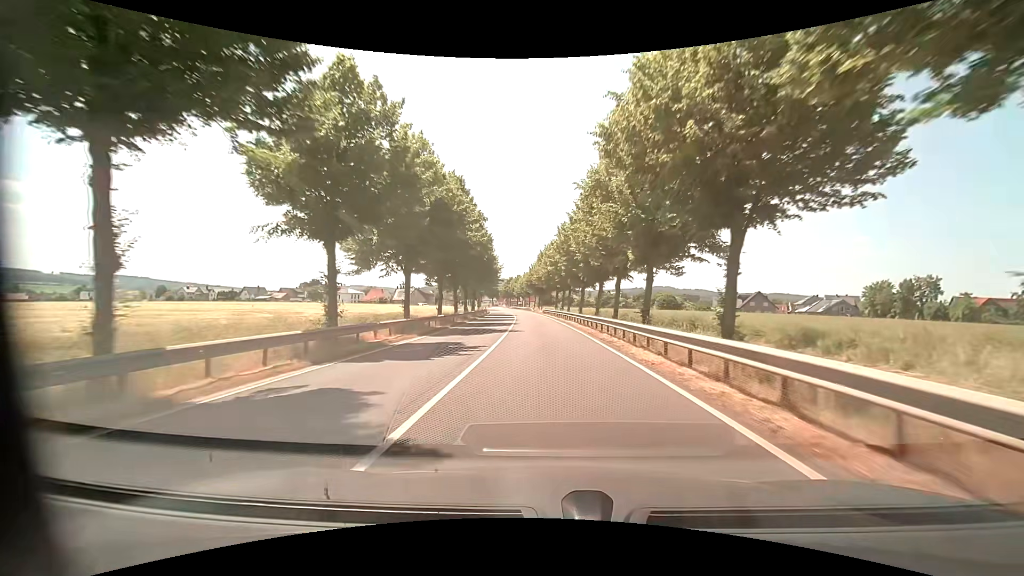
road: primary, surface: asphalt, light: Day
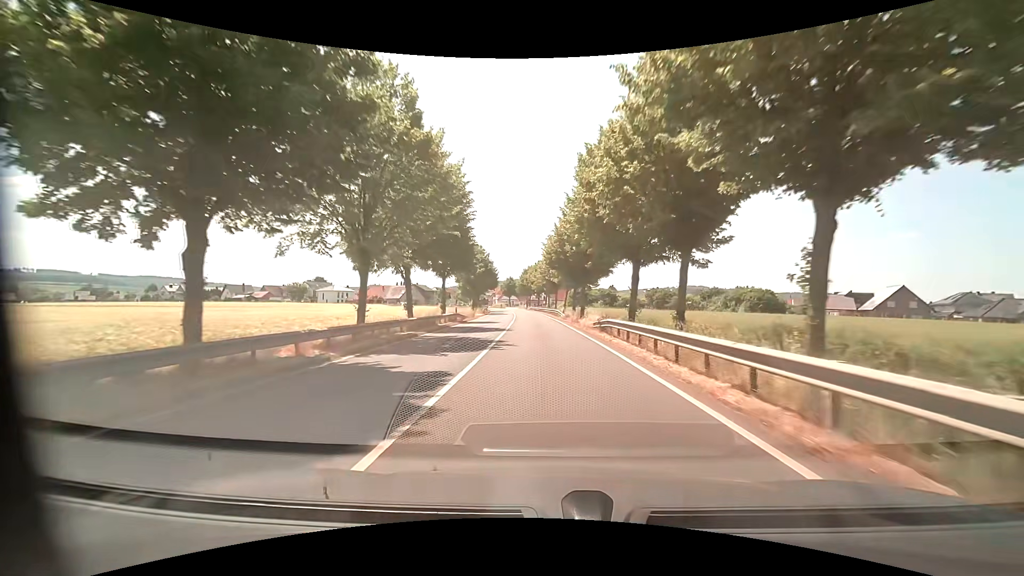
(-1.4, +49.0) m; -3°
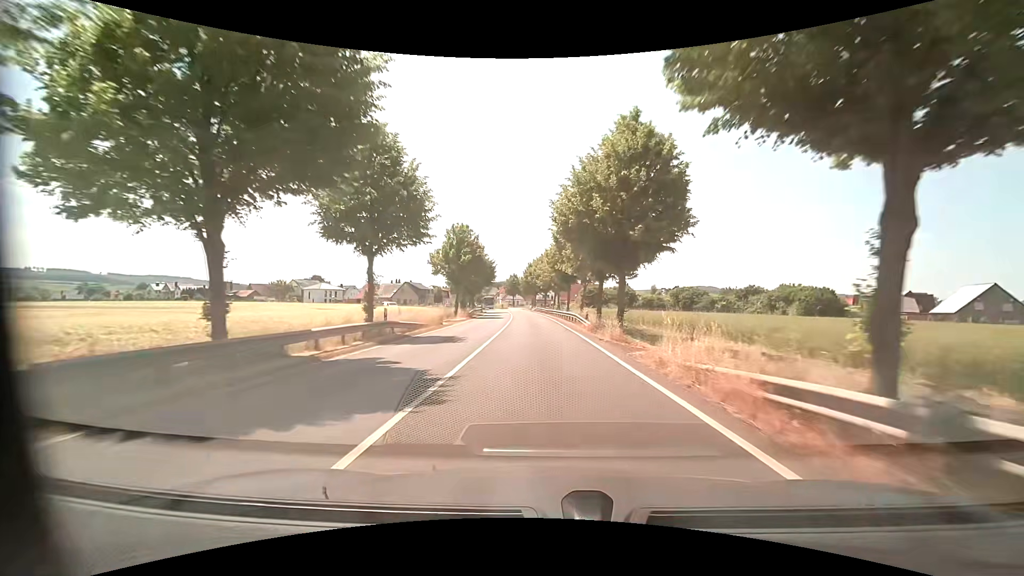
(-0.1, +18.7) m; -1°
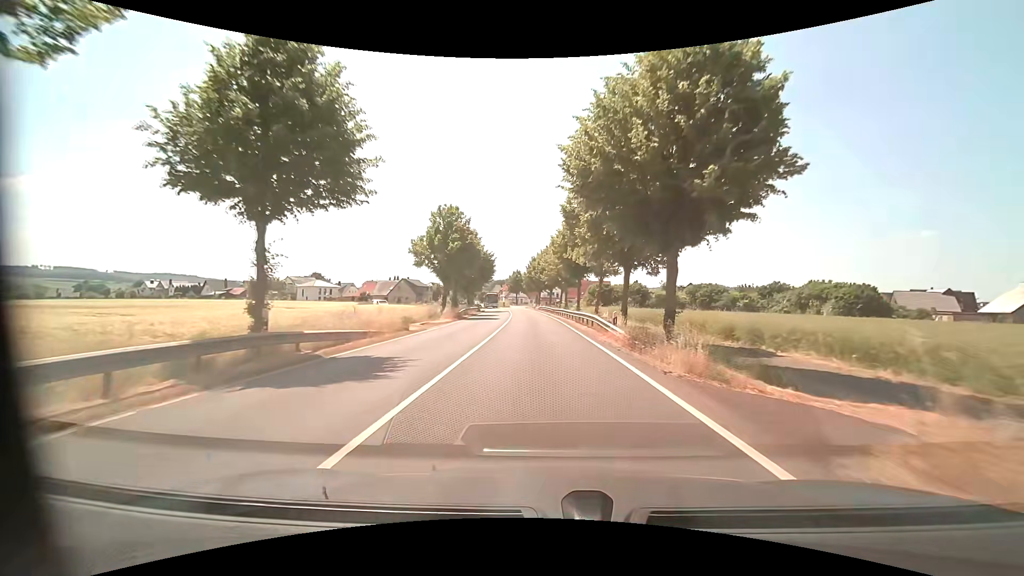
(0.0, +9.0) m; 0°
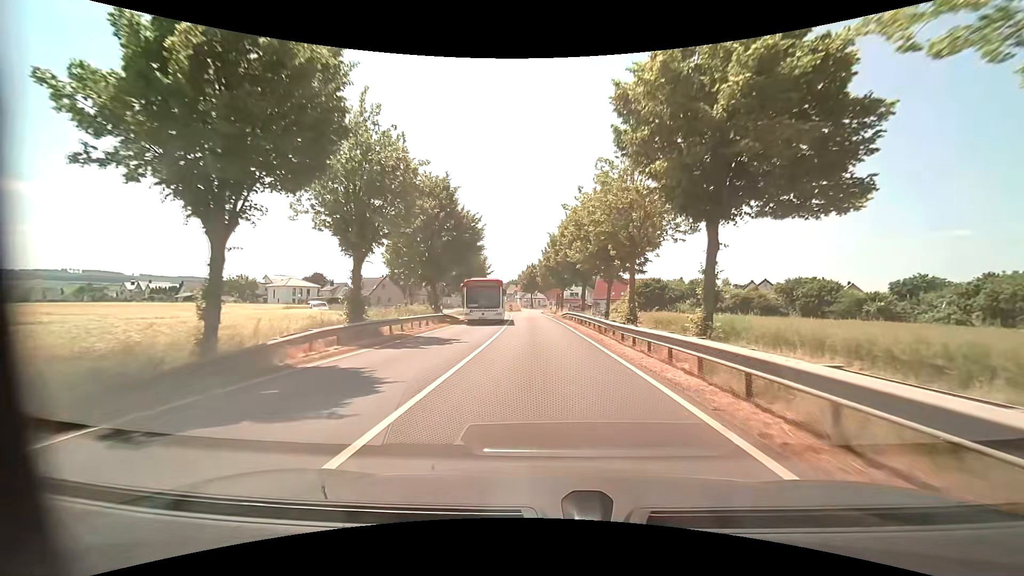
(-0.9, +32.4) m; -3°
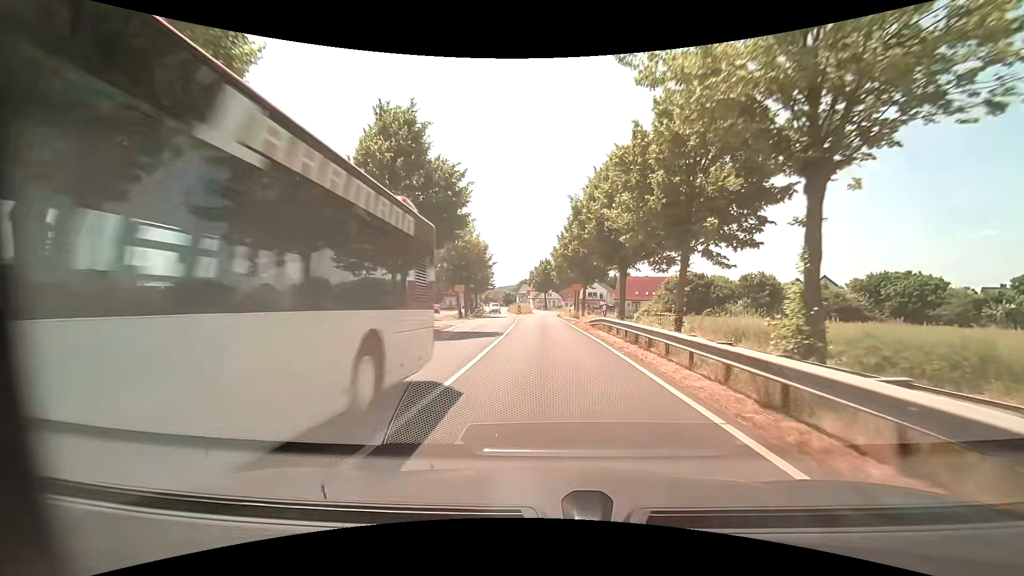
(-0.1, +14.6) m; -1°
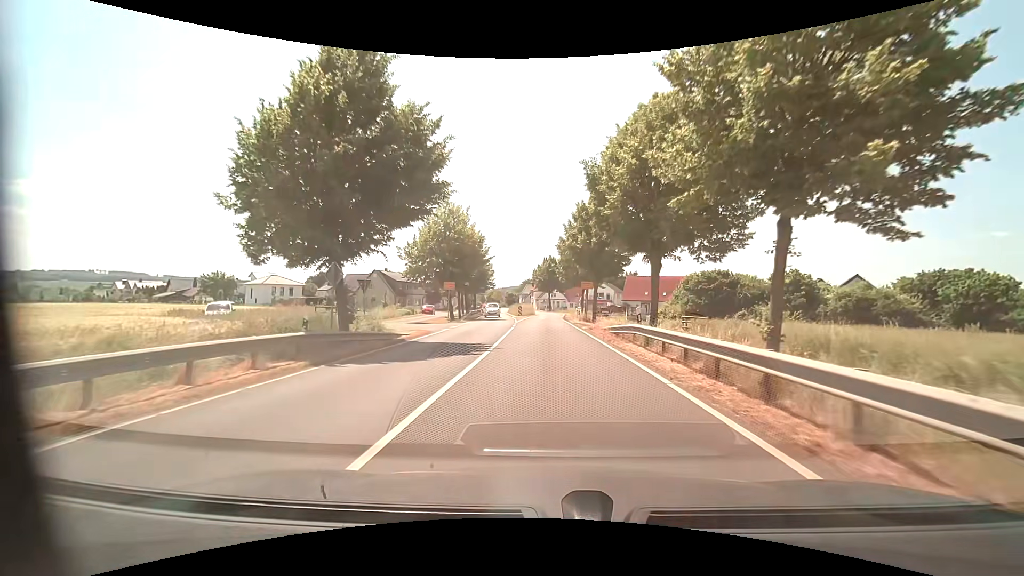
(0.0, +7.2) m; 0°
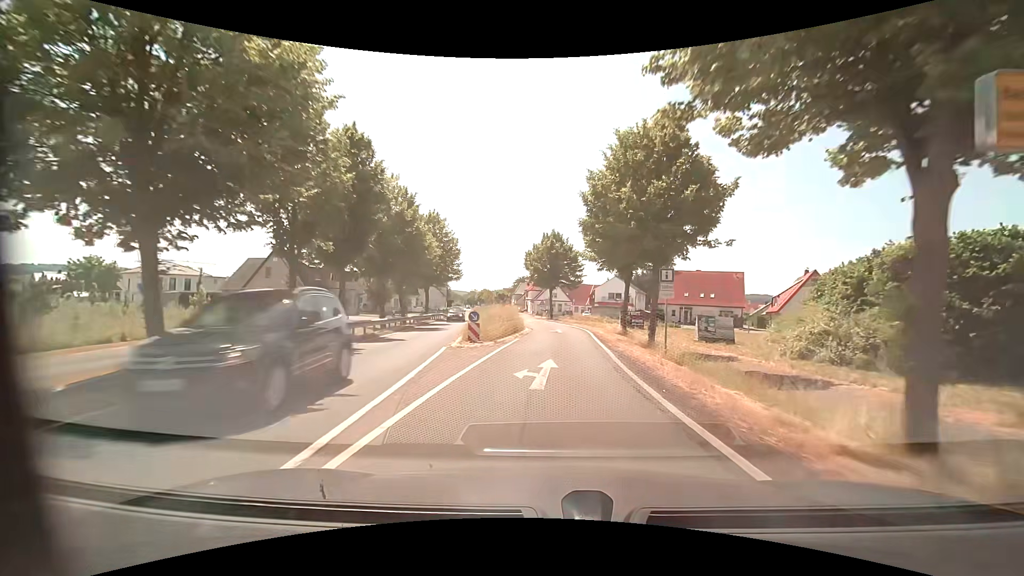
(-0.4, +37.1) m; 0°
(0, +10) (+1, +20) (+1, +30) (0, +40) (-1, +50) (-2, +60) (-4, +70) (-5, +80) (-6, +90) (-8, +99) m
